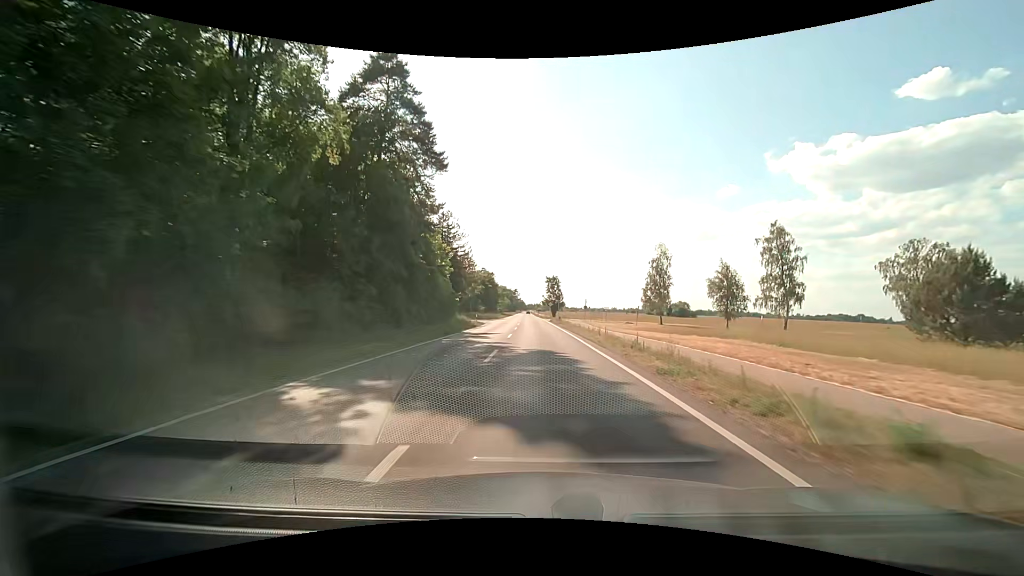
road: secondary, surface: asphalt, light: Day
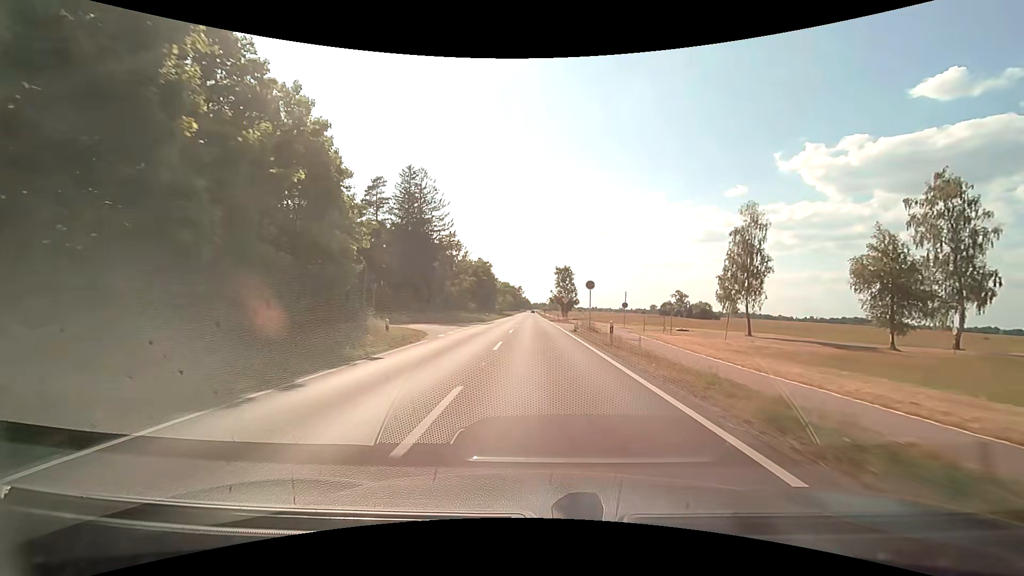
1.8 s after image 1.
(-0.3, +32.5) m; -1°
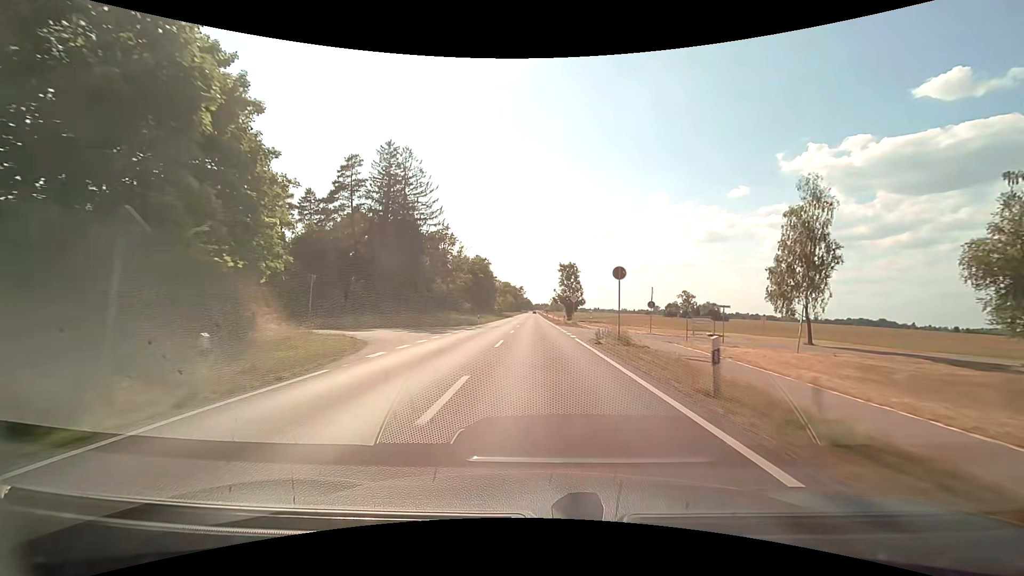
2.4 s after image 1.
(0.0, +10.9) m; 0°
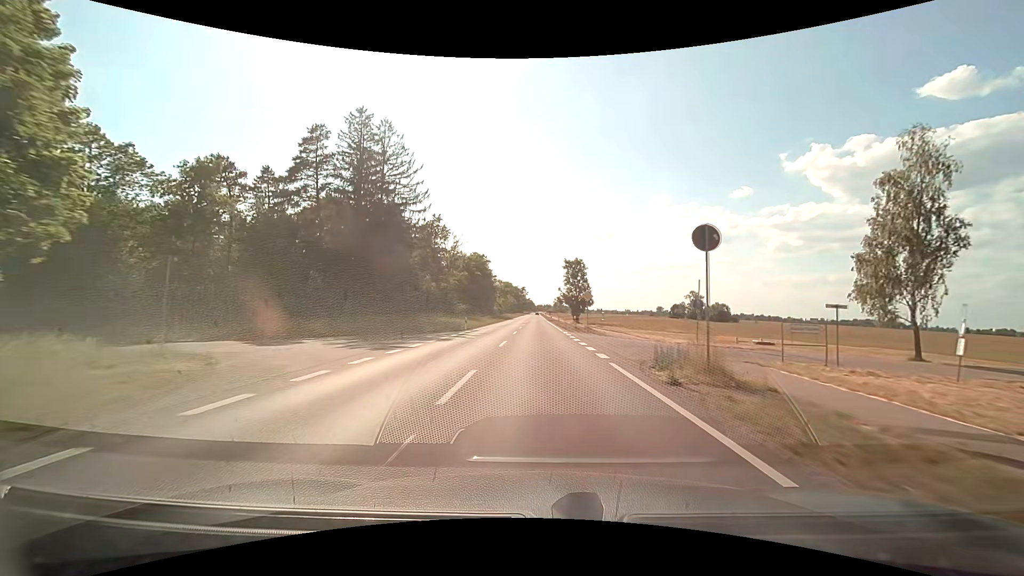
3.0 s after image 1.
(0.0, +10.8) m; 0°
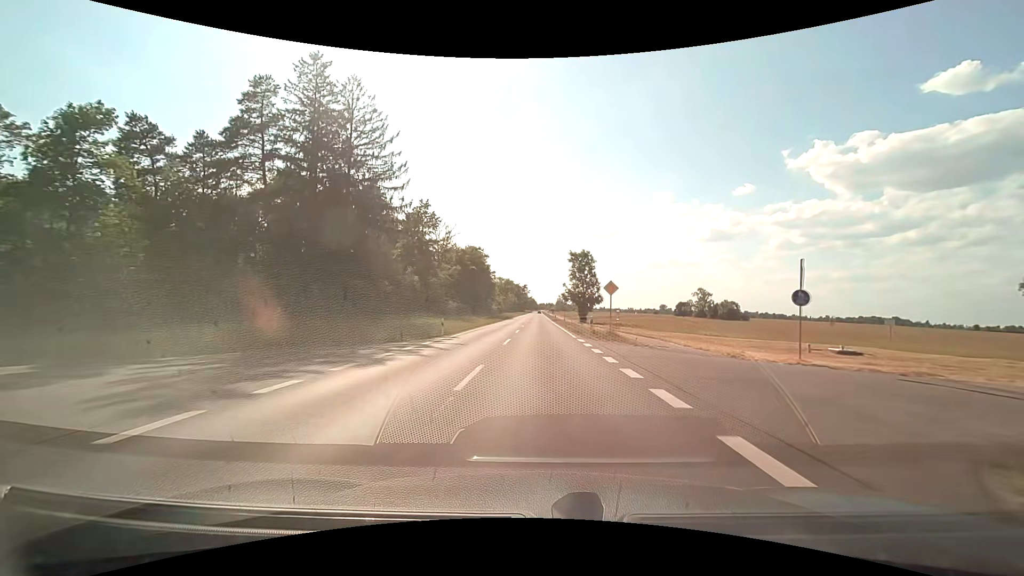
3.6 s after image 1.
(0.0, +10.9) m; 0°
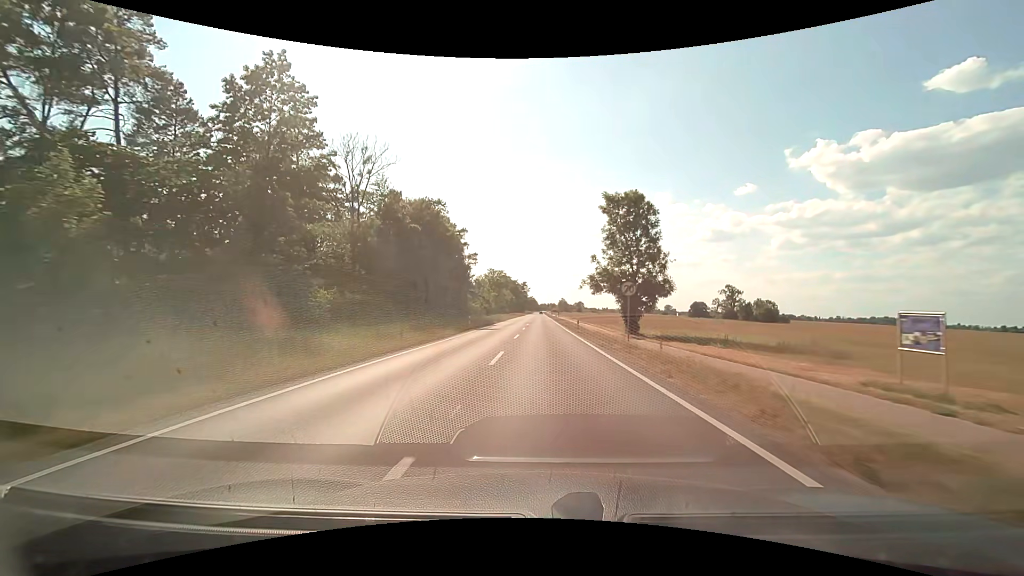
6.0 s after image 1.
(-0.2, +44.4) m; 0°
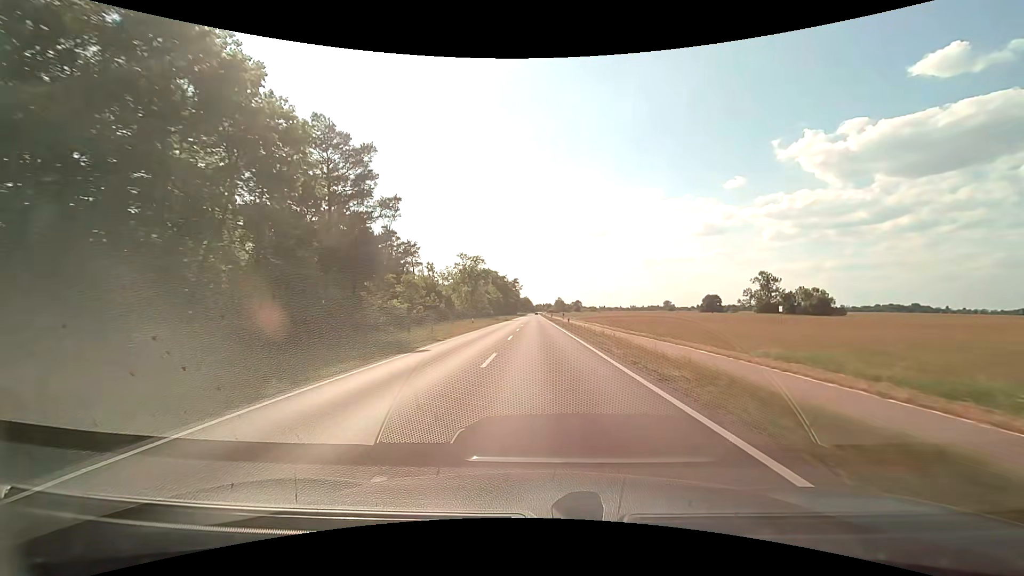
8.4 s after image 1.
(+0.3, +49.2) m; 0°
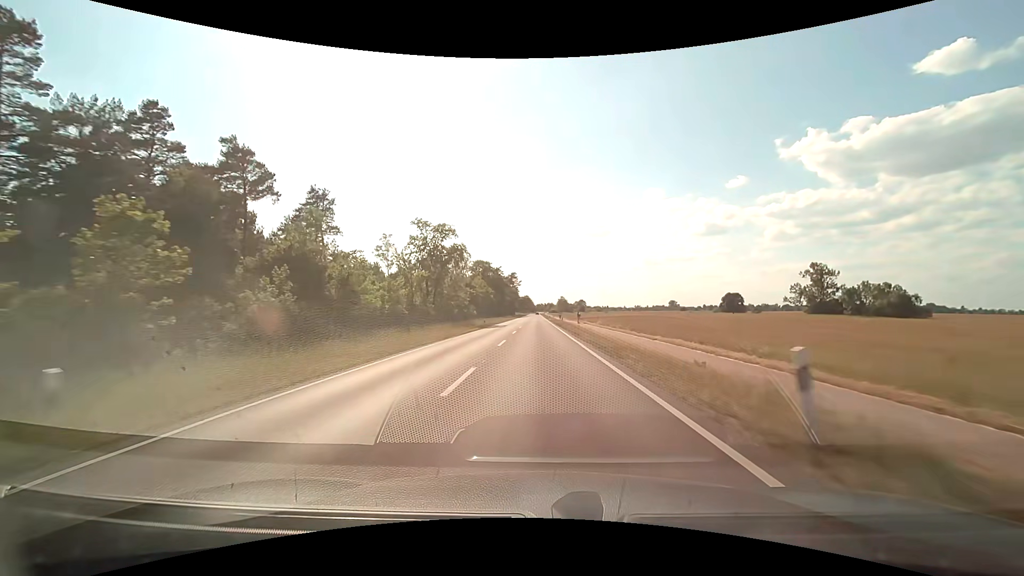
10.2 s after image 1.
(+0.1, +40.7) m; 0°
(0, +10) (0, +20) (0, +30) (0, +40) (0, +50) (0, +60) (0, +70) (0, +80) (0, +90) (0, +100) m
